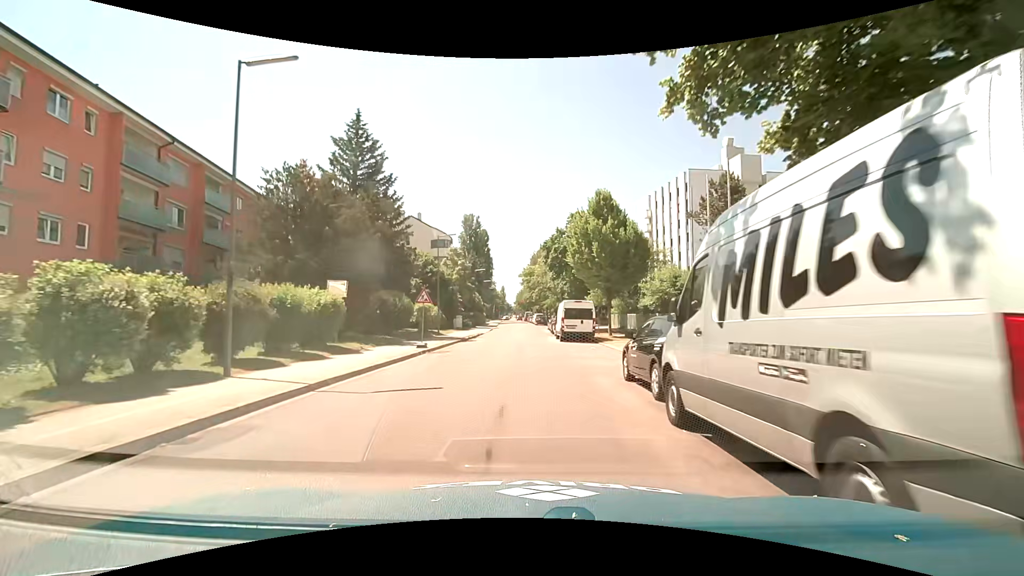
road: tertiary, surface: asphalt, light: Day
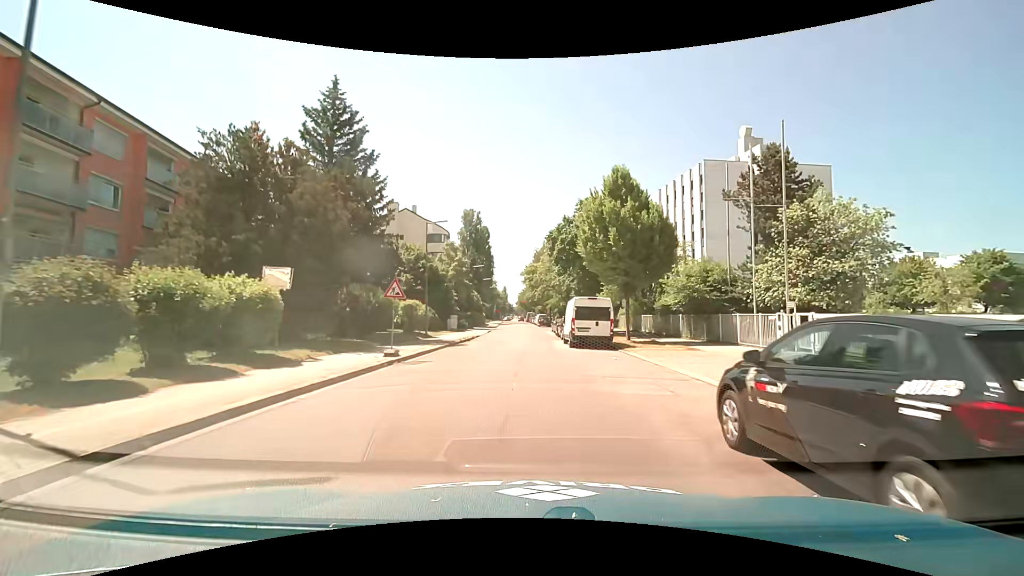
(+0.1, +5.7) m; +1°
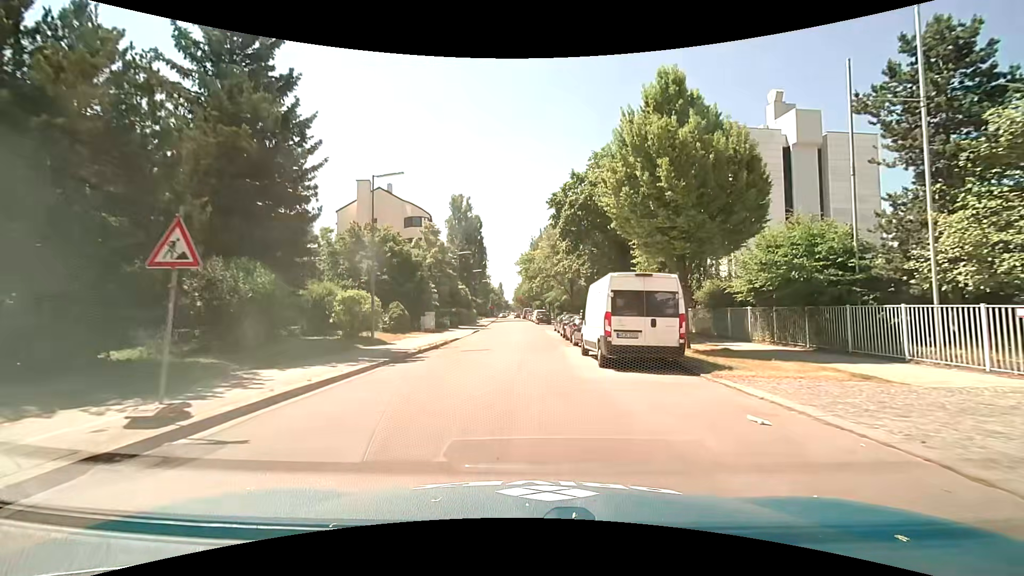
(+0.1, +11.4) m; +1°
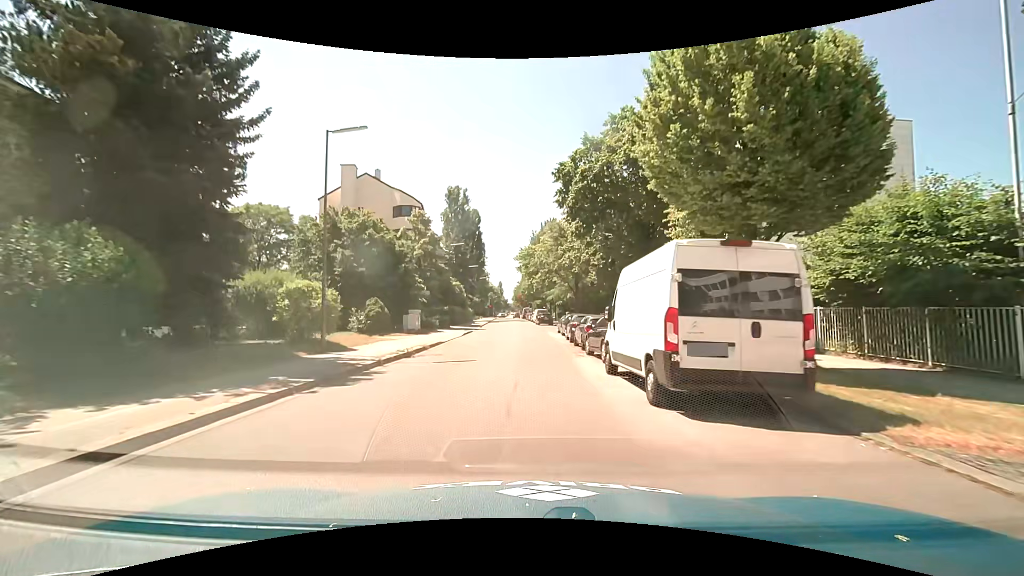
(0.0, +5.7) m; 0°
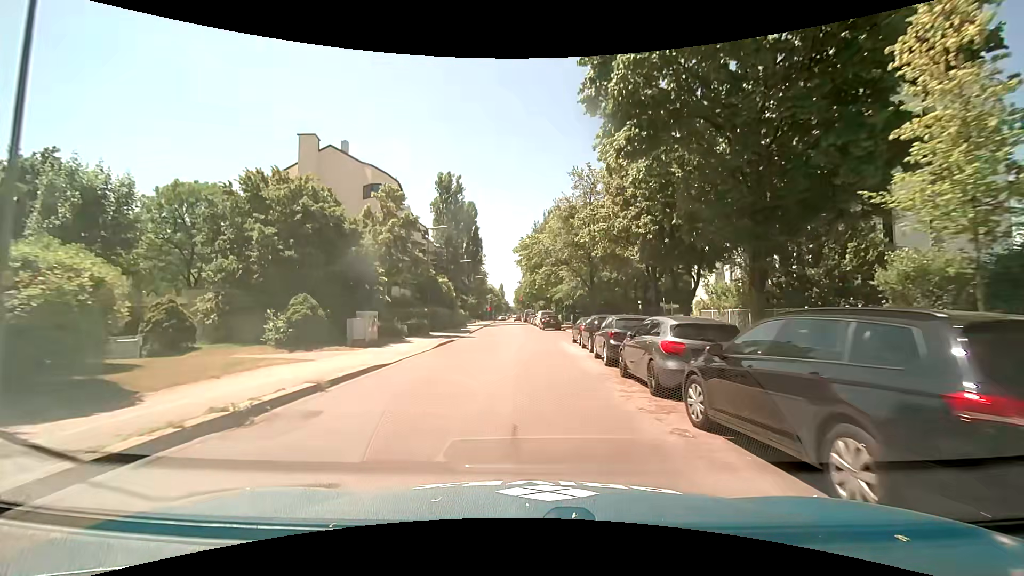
(-0.1, +11.2) m; -1°
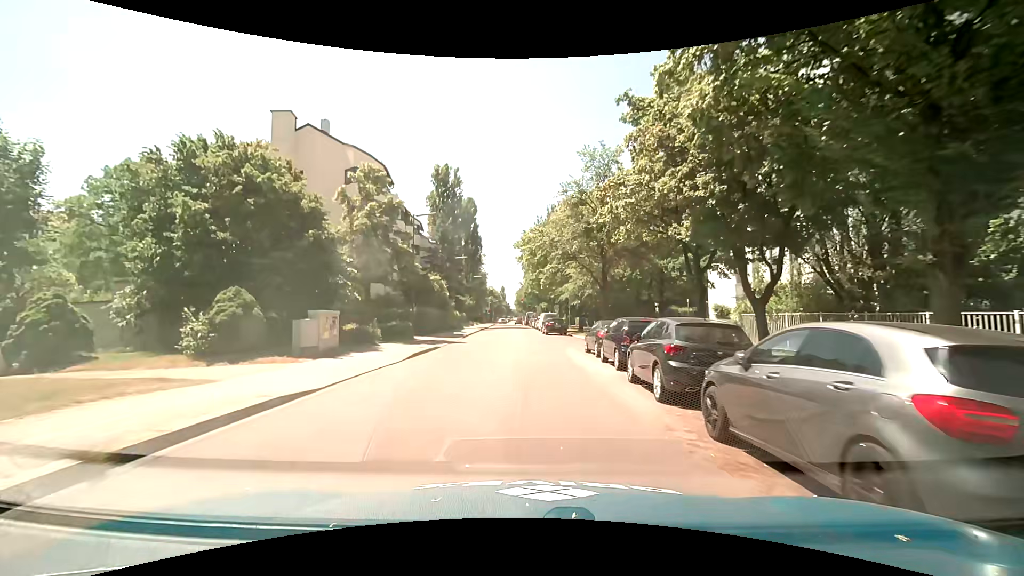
(0.0, +5.6) m; 0°
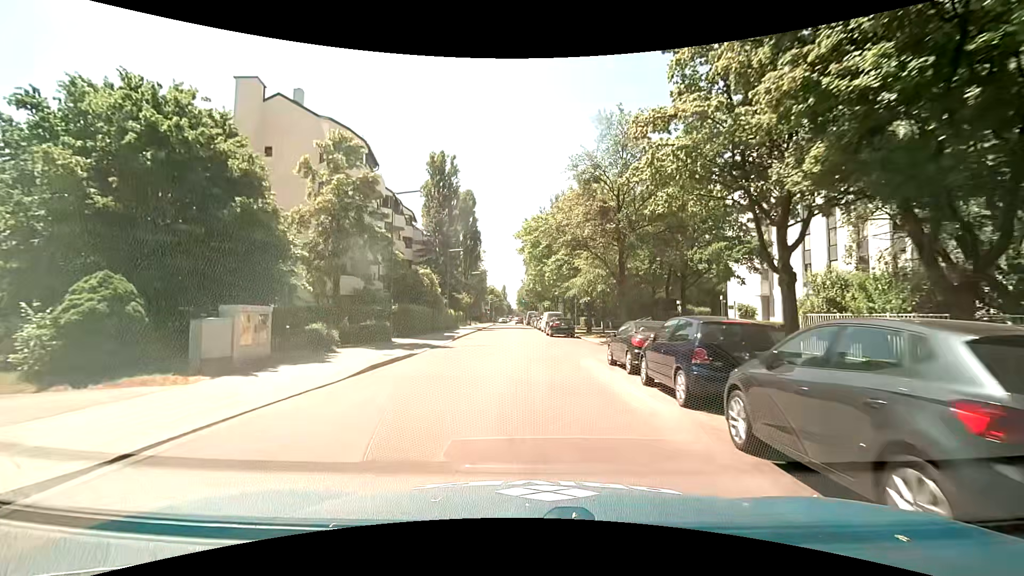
(0.0, +5.7) m; 0°
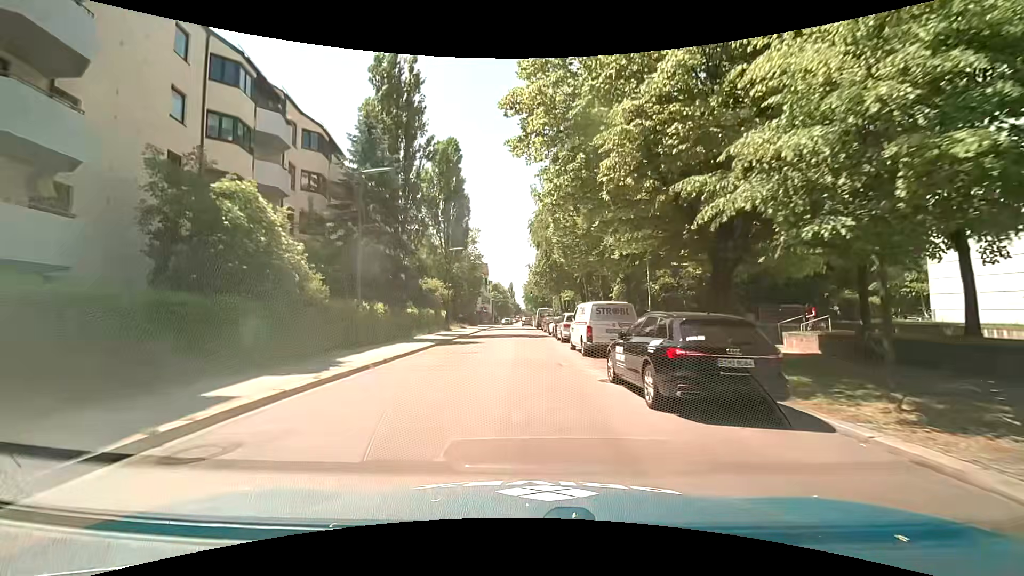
(0.0, +28.6) m; 0°
(0, +10) (0, +20) (-1, +30) (-1, +40) (-1, +50) (-2, +60) (-2, +70) (-2, +80) (-1, +90) (-1, +100) m
